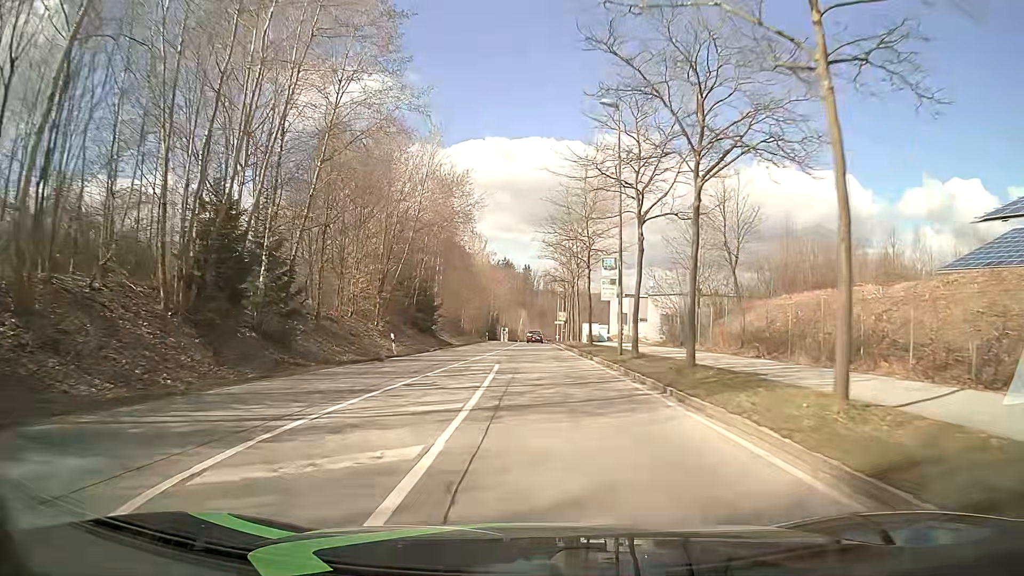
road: secondary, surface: asphalt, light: Day
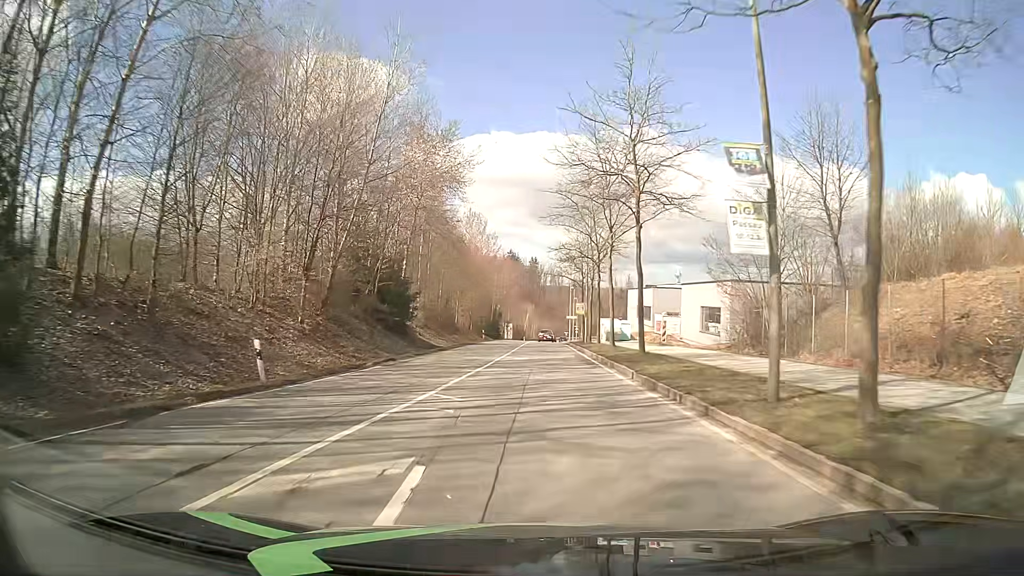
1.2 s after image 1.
(0.0, +16.6) m; 0°
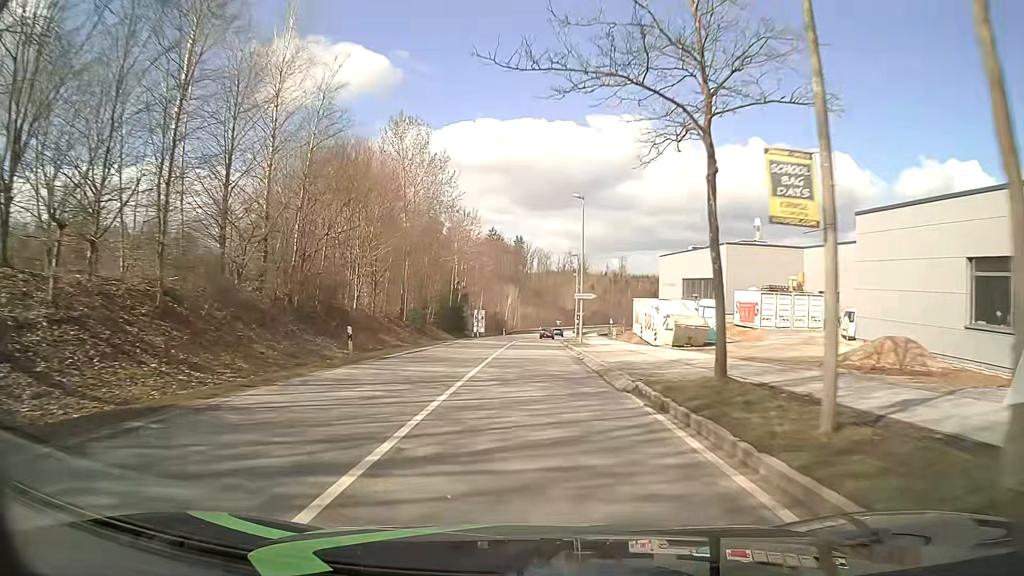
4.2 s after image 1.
(+0.2, +43.7) m; +1°
(0, +10) (0, +20) (0, +30) (0, +40) (0, +50) (0, +60) (+1, +70) (+1, +80) (+6, +88) (+15, +92) m
